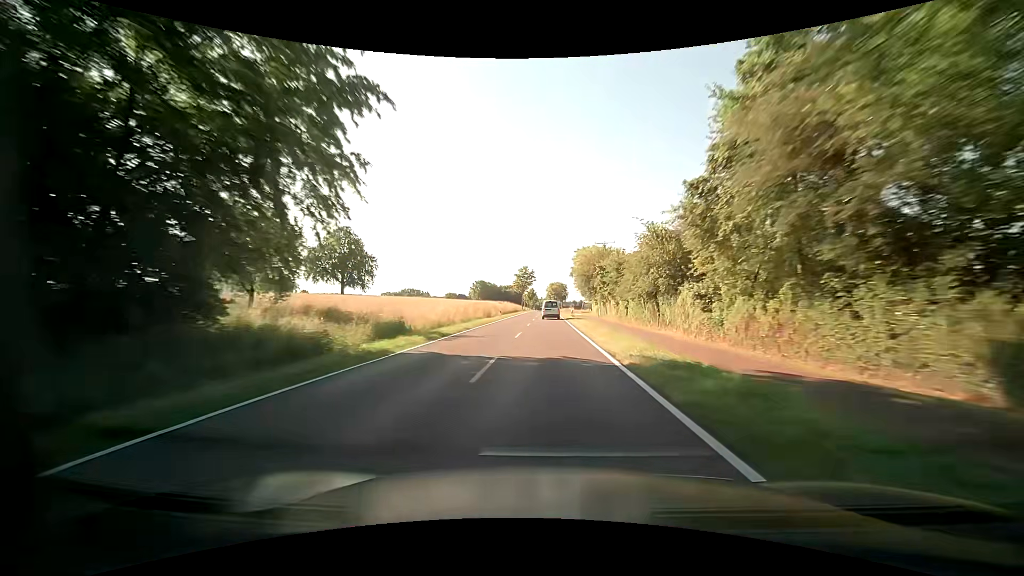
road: tertiary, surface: asphalt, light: Day
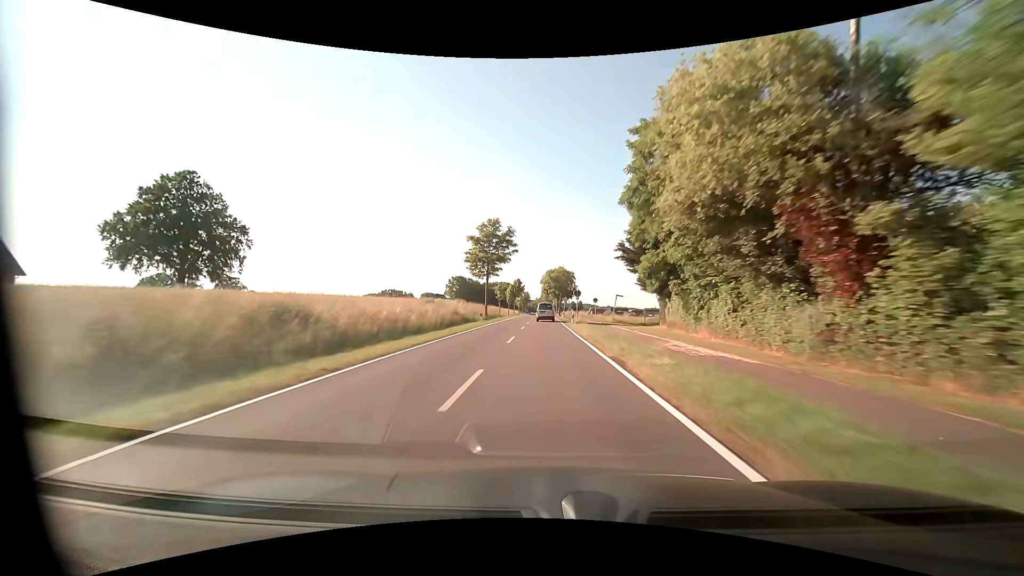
(+0.9, +62.5) m; +1°
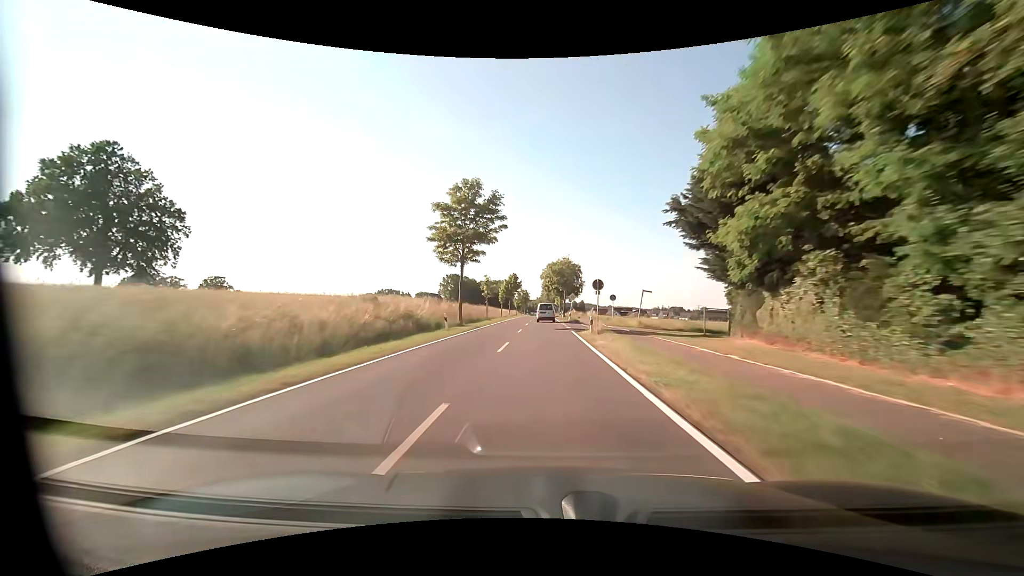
(0.0, +15.7) m; 0°
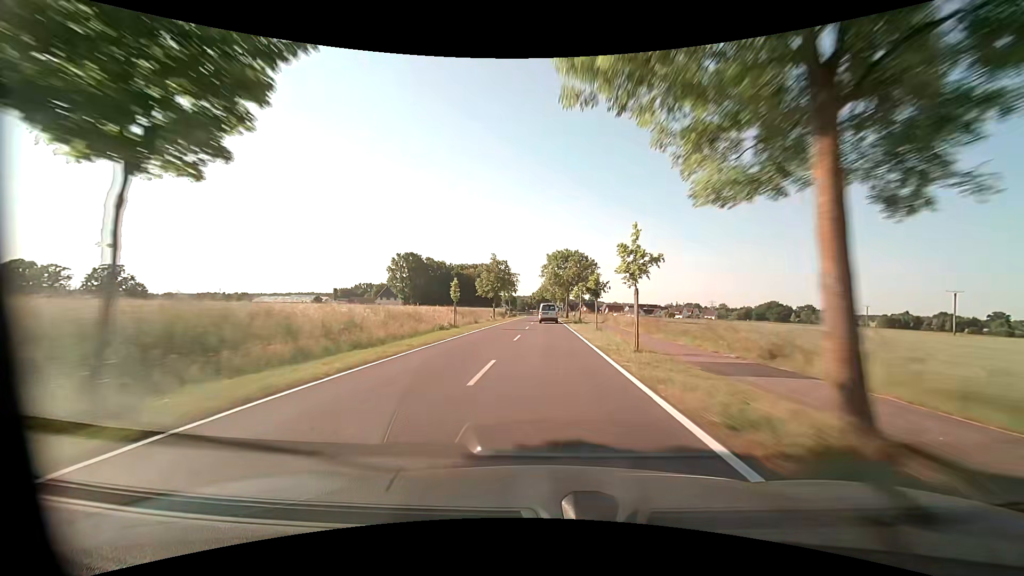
(0.0, +78.5) m; 0°
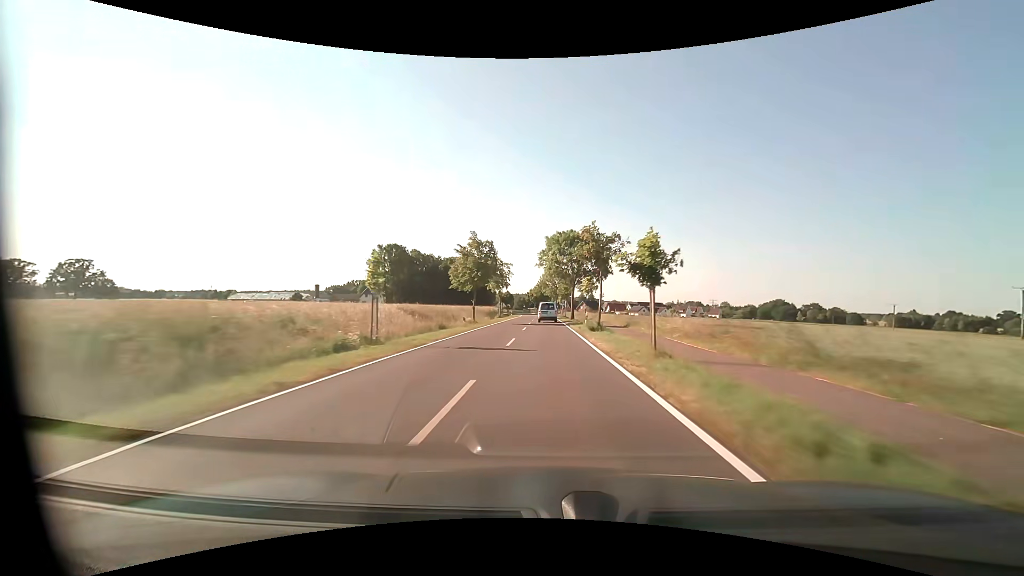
(0.0, +15.6) m; 0°
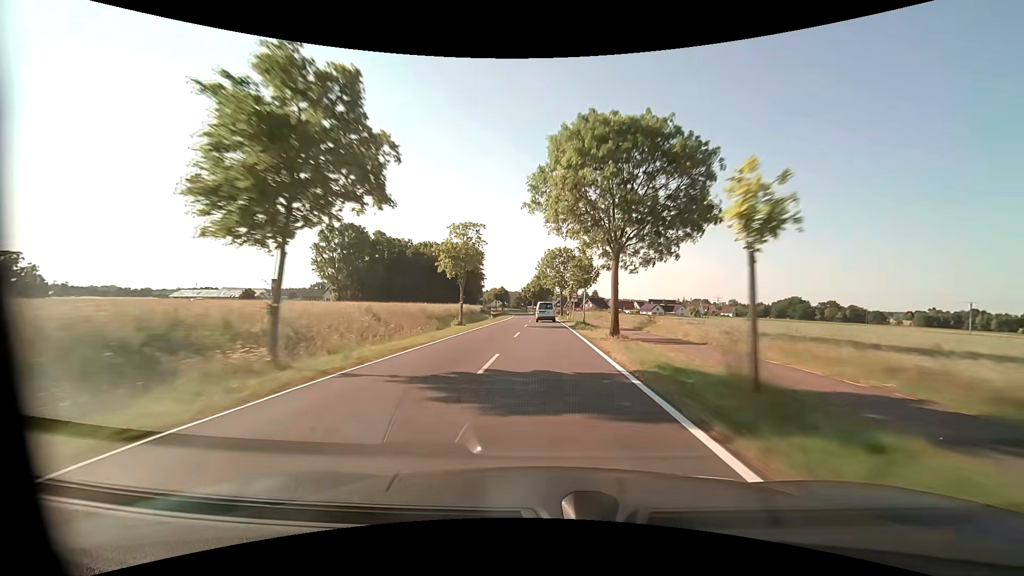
(0.0, +31.1) m; 0°
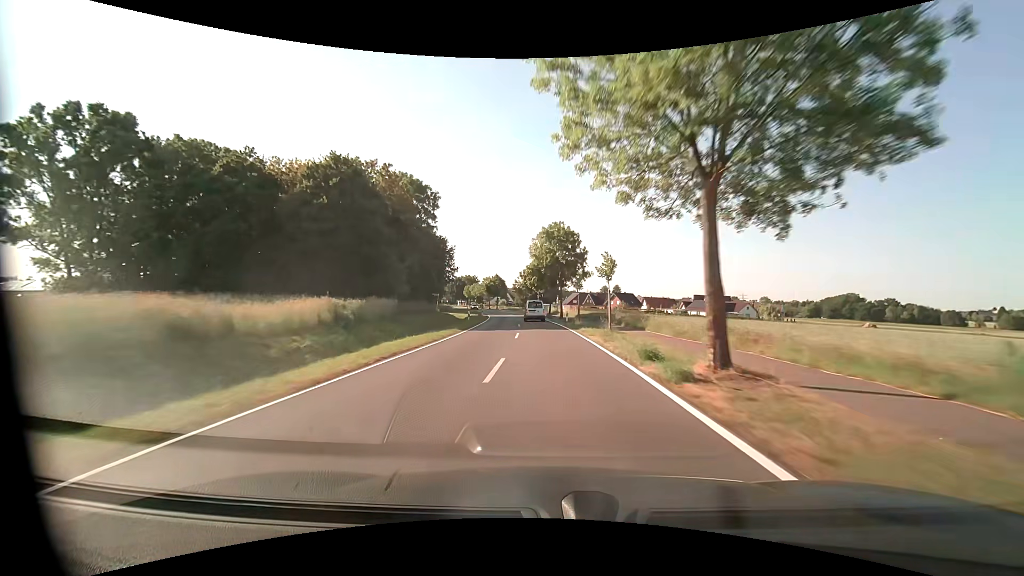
(-0.5, +61.2) m; -1°
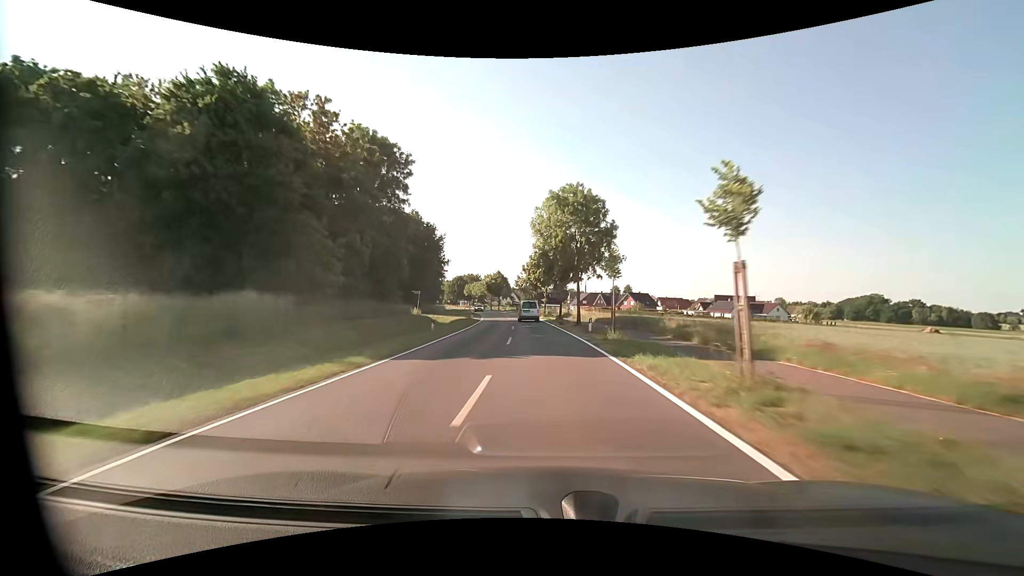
(-0.1, +15.1) m; -1°
(0, +10) (0, +20) (-1, +30) (-1, +40) (-2, +50) (-3, +60) (-5, +70) (-6, +80) (-8, +90) (-10, +99) m
